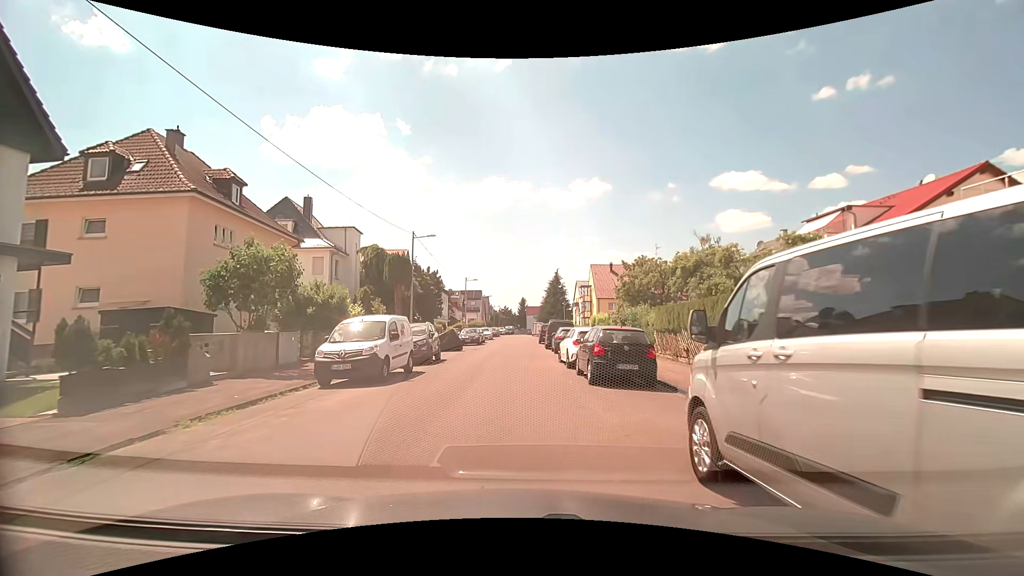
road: tertiary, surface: asphalt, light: Day
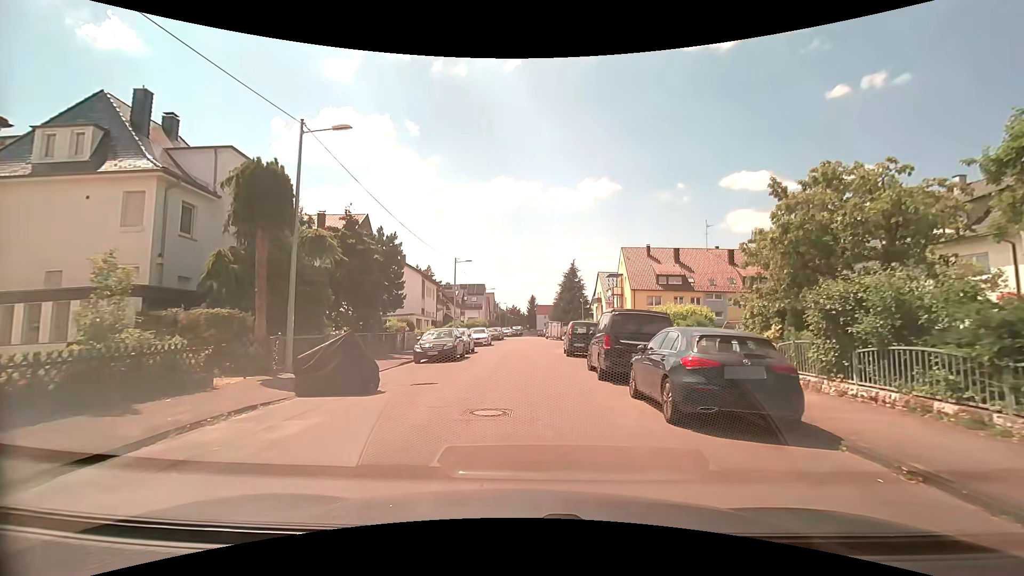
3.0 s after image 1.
(-0.1, +19.4) m; -1°
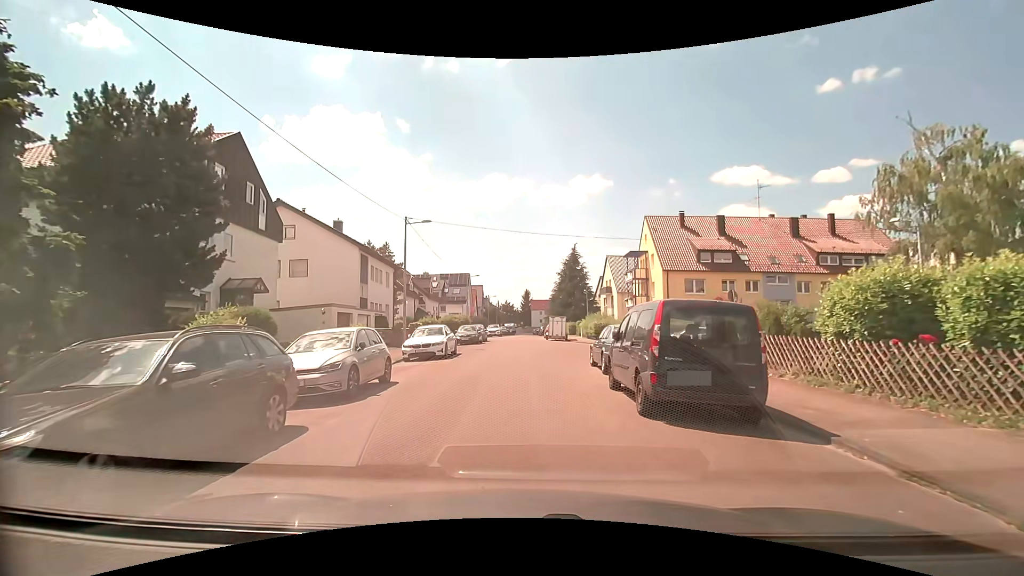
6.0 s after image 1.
(+0.4, +17.2) m; +1°
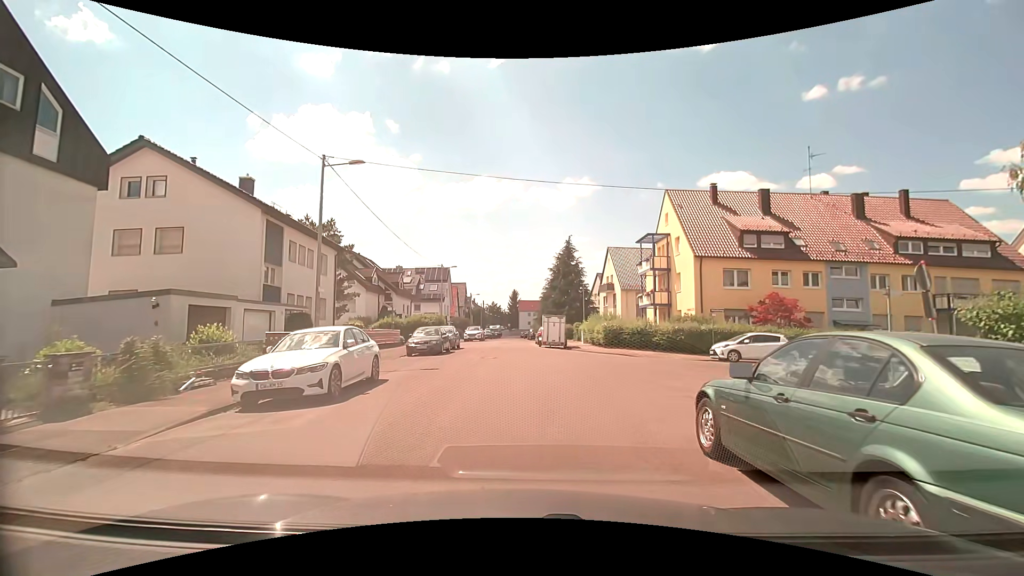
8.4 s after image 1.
(0.0, +11.2) m; 0°
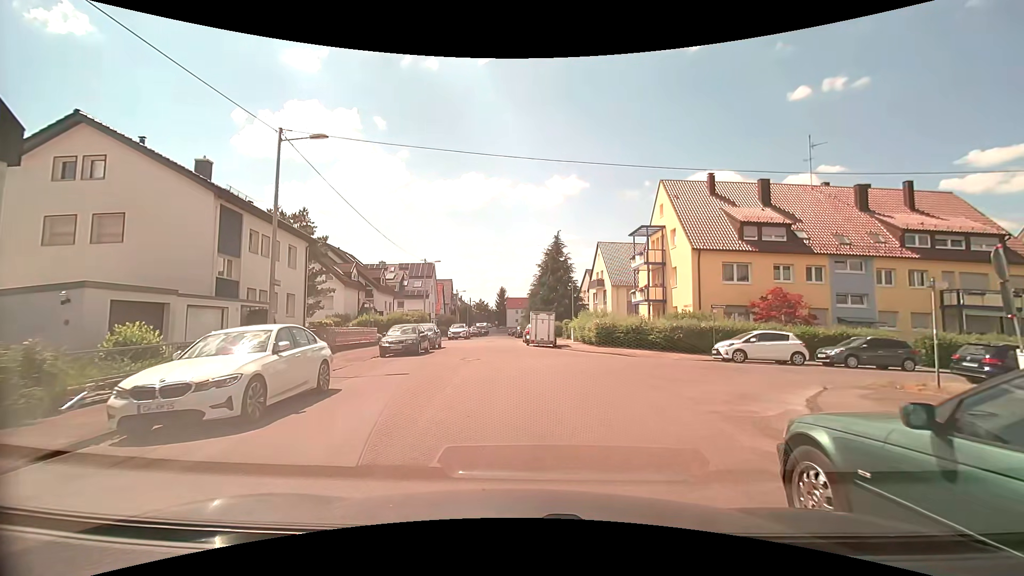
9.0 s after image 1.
(+0.1, +2.3) m; +3°
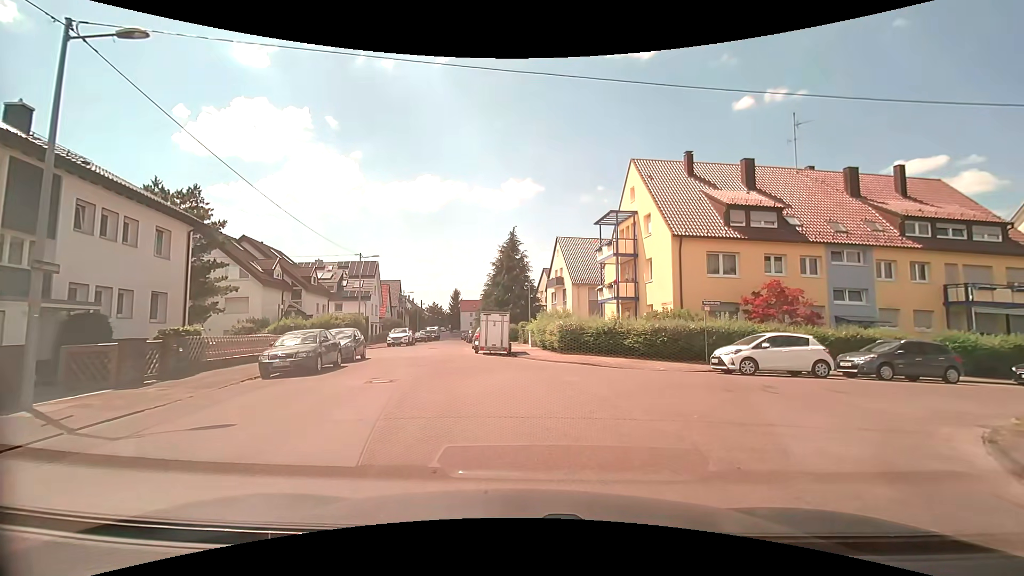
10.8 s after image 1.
(+0.2, +5.9) m; +4°
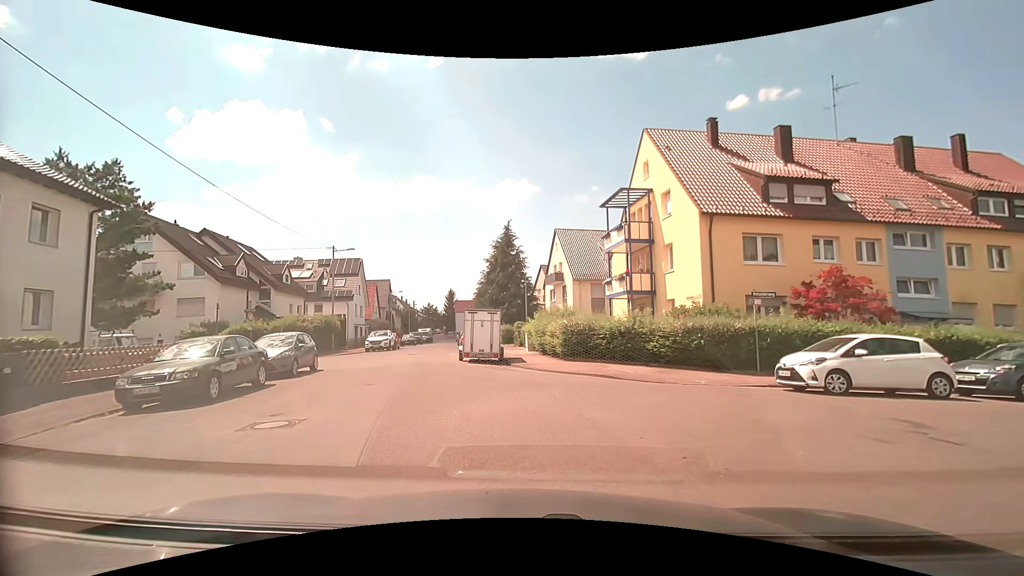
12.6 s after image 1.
(+0.2, +5.1) m; +1°
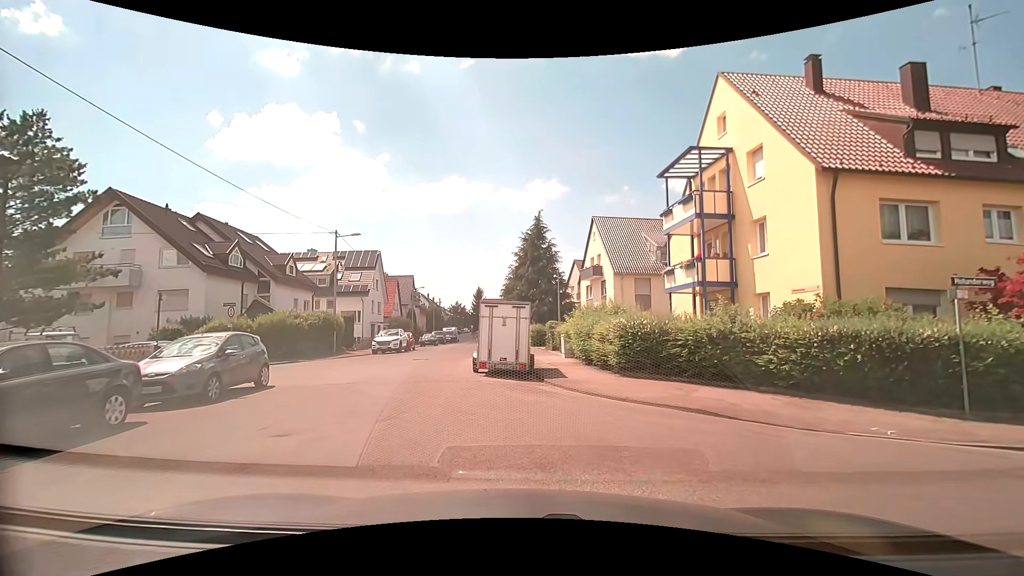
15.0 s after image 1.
(-0.2, +6.0) m; -2°
(-2, +10) (-4, +19) (-5, +29) (-6, +39) (-7, +49) (-6, +59) (-8, +69) (-9, +79) (-10, +89) (-11, +99) m
